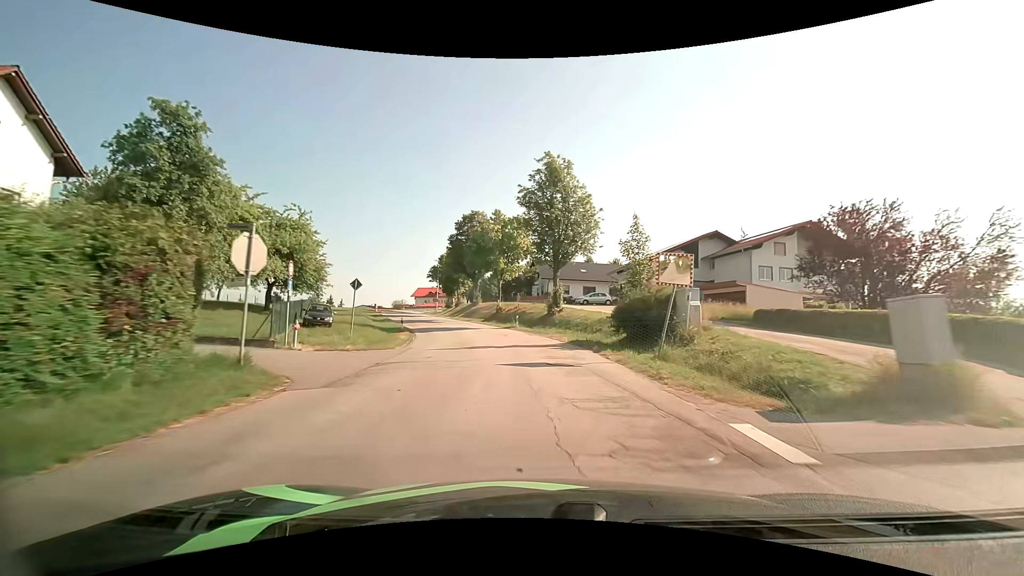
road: tertiary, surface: asphalt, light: Day
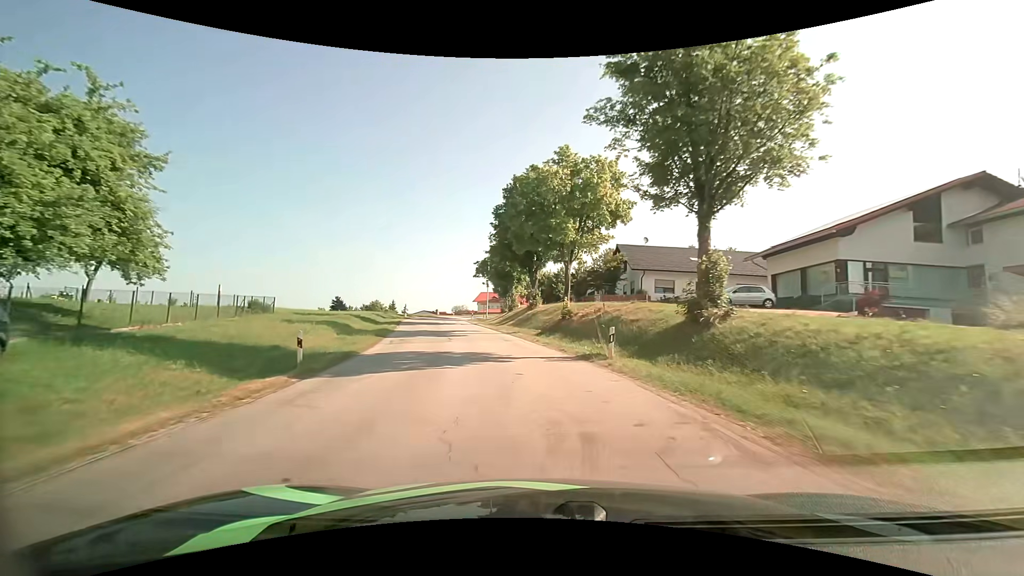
(-1.3, +23.6) m; -7°
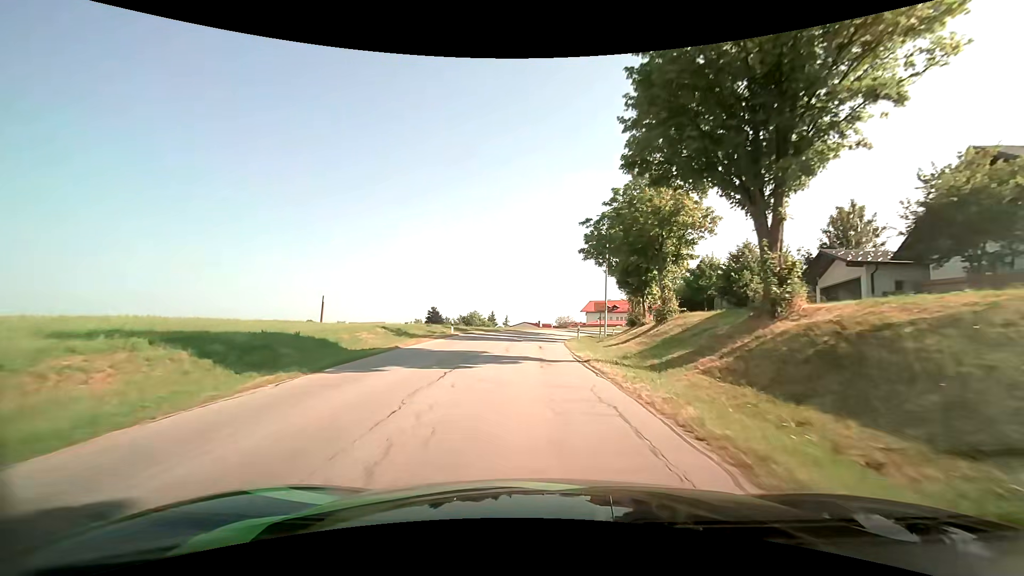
(-4.0, +32.3) m; -13°
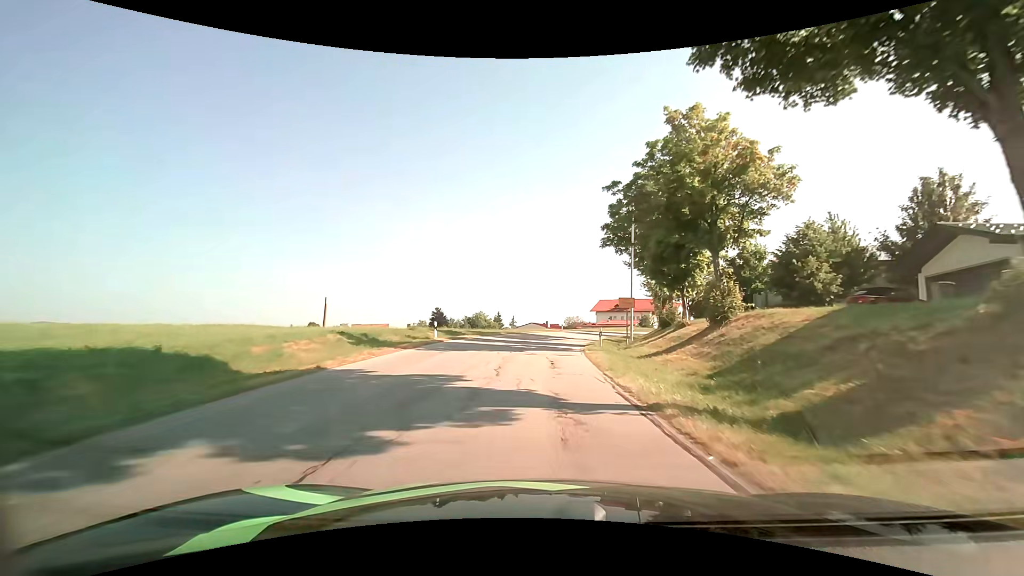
(-0.1, +8.1) m; -1°
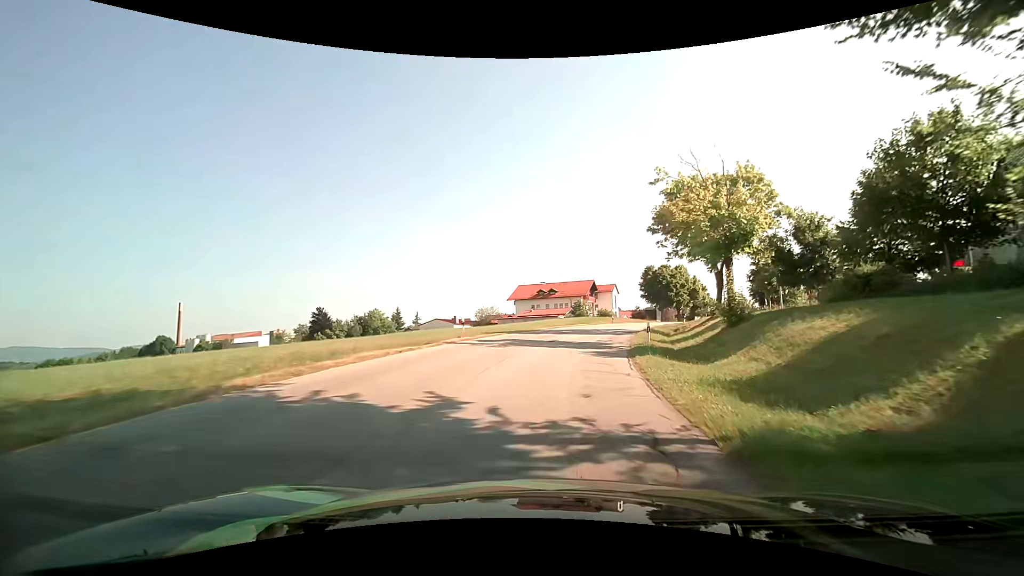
(+2.1, +38.3) m; +10°
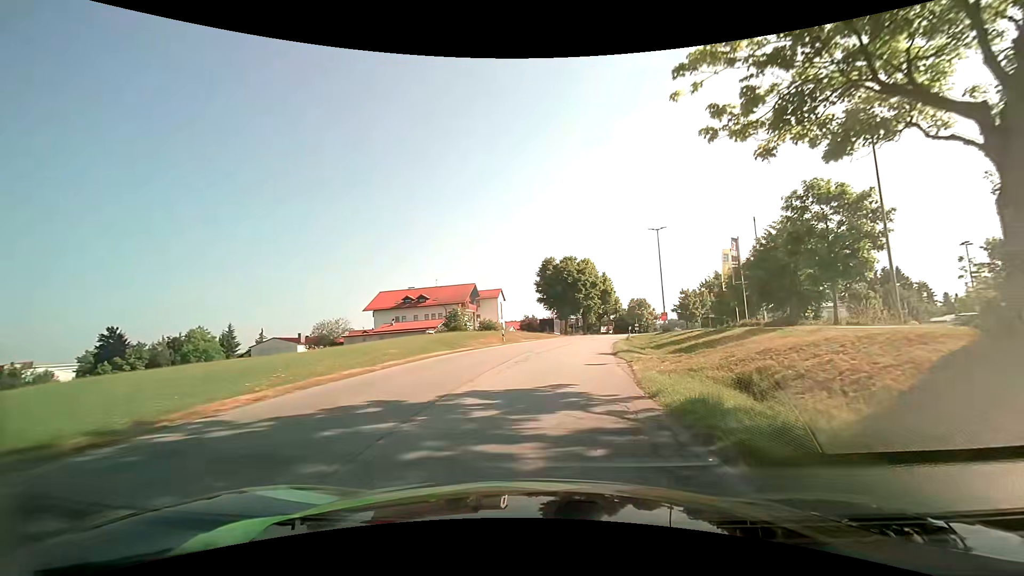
(+3.4, +29.6) m; +13°
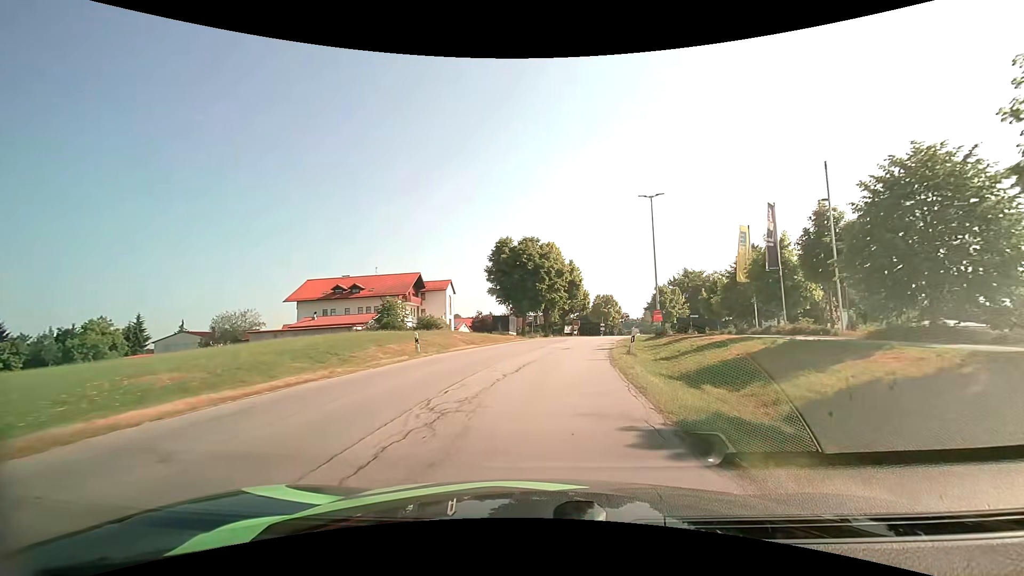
(+0.7, +14.5) m; +5°
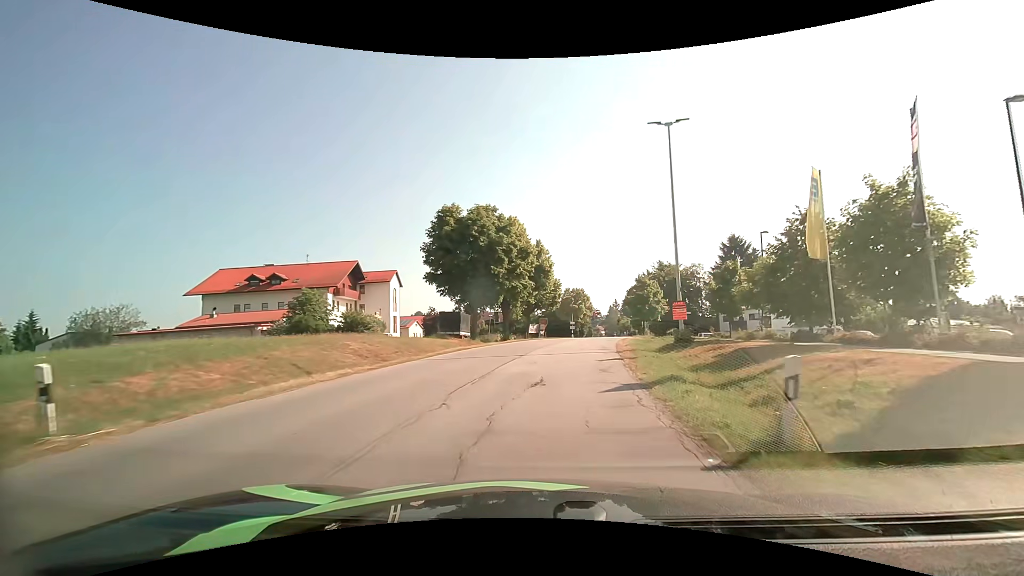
(+0.5, +14.4) m; +4°
(0, +10) (+1, +20) (+3, +30) (+4, +40) (+6, +49) (+9, +59) (+11, +69) (+13, +79) (+15, +89) (+17, +98) m
